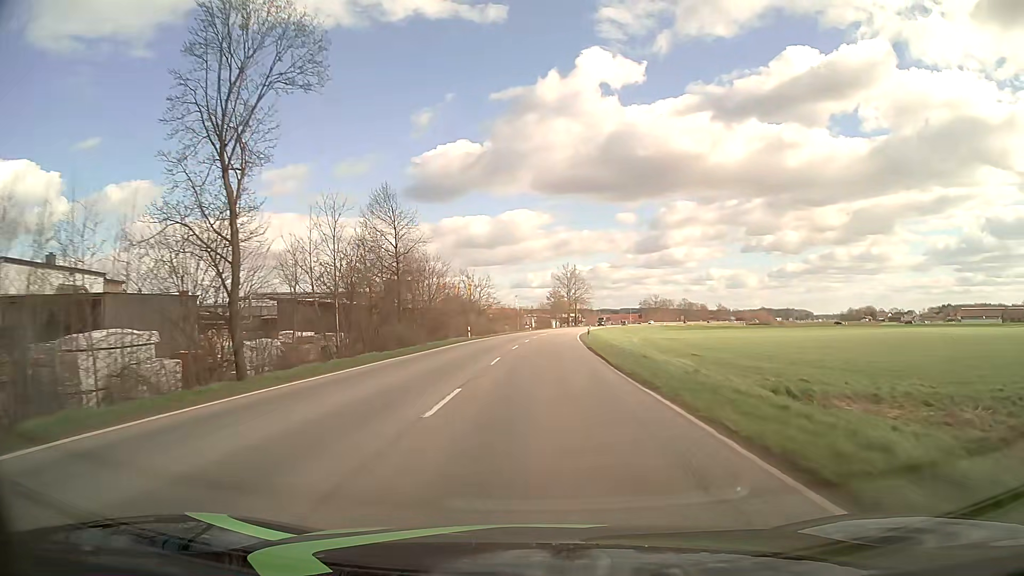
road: primary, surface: asphalt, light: Day
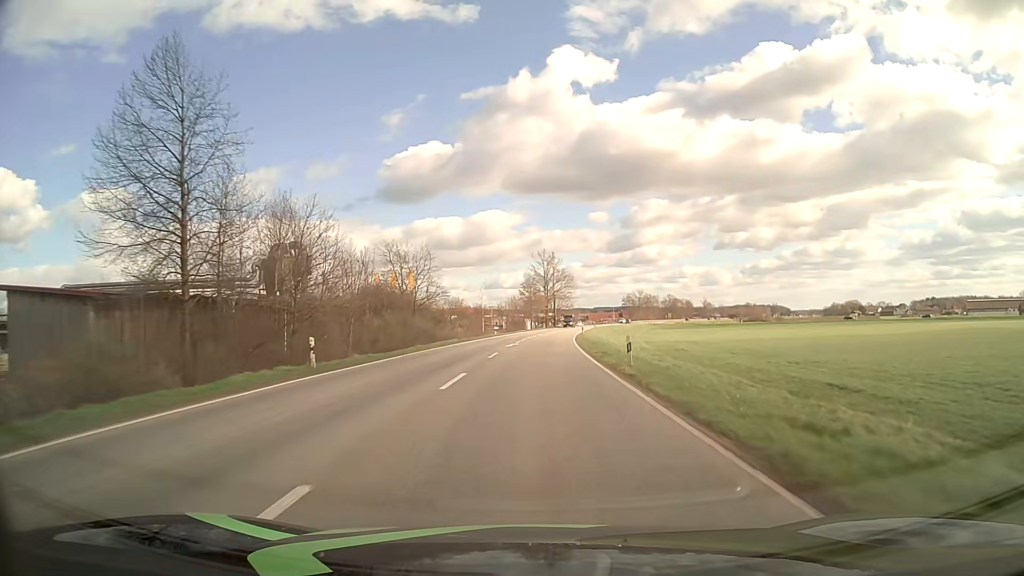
(+0.7, +32.3) m; +3°
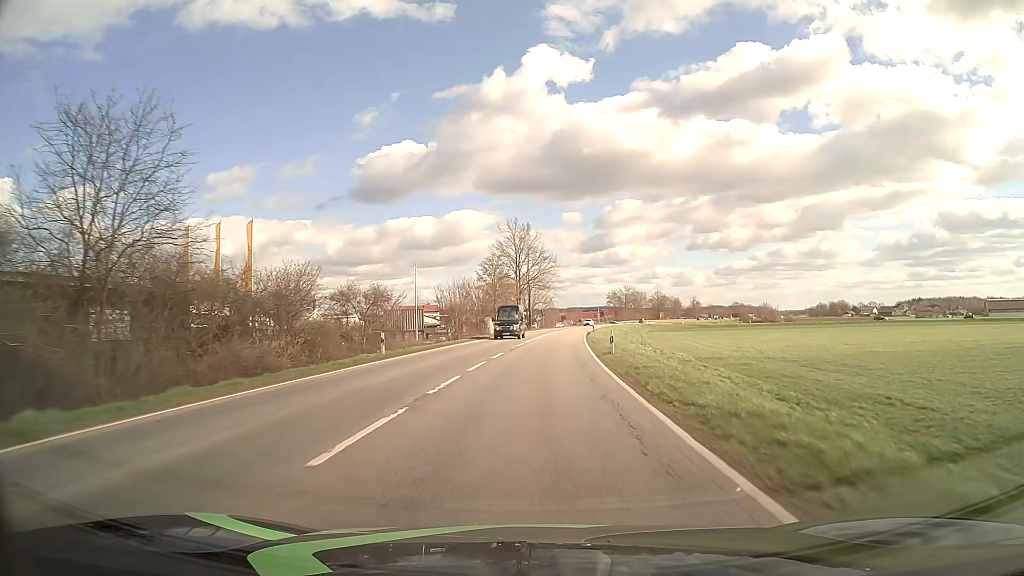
(+0.7, +43.2) m; +2°
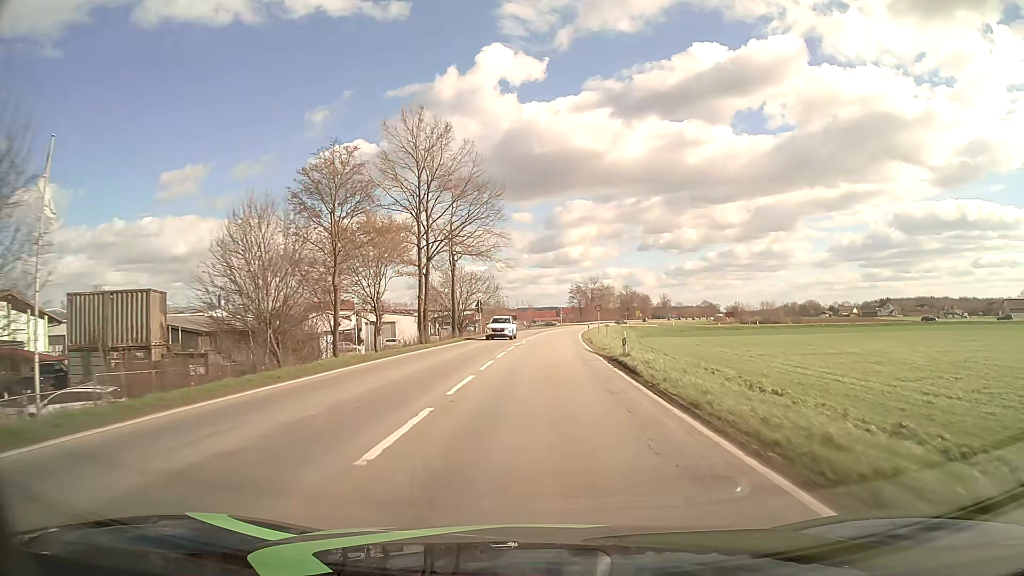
(+1.9, +53.9) m; +4°
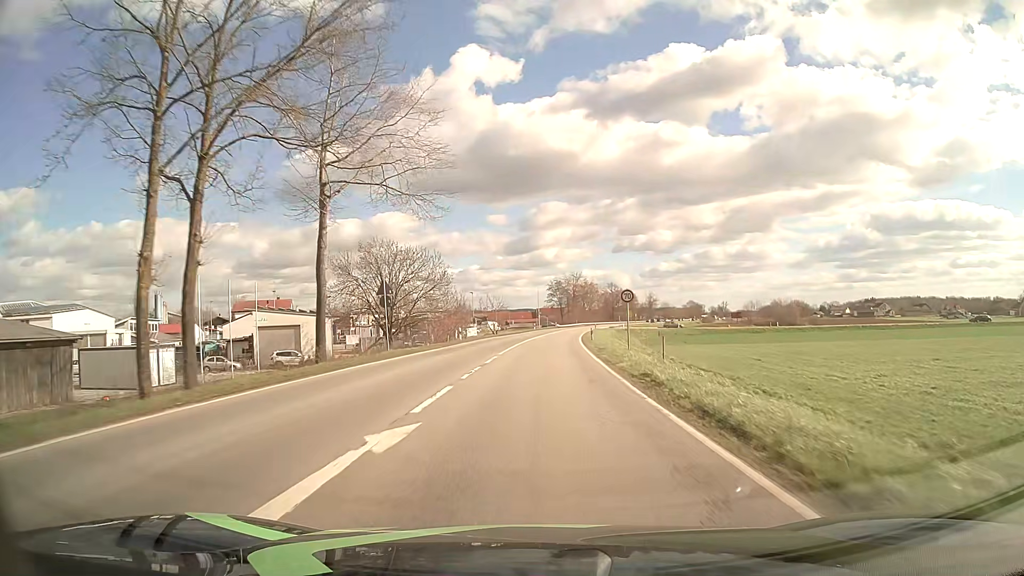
(+0.7, +32.4) m; +2°
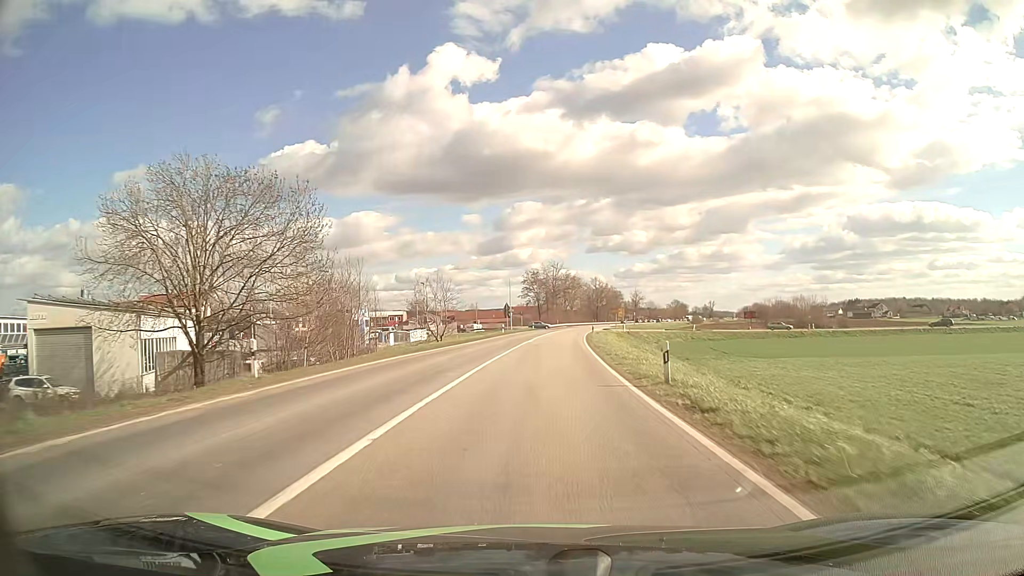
(+0.5, +32.4) m; +2°
(0, +10) (0, +20) (+1, +30) (+1, +40) (+2, +50) (+3, +60) (+4, +70) (+5, +80) (+6, +90) (+7, +100) m
